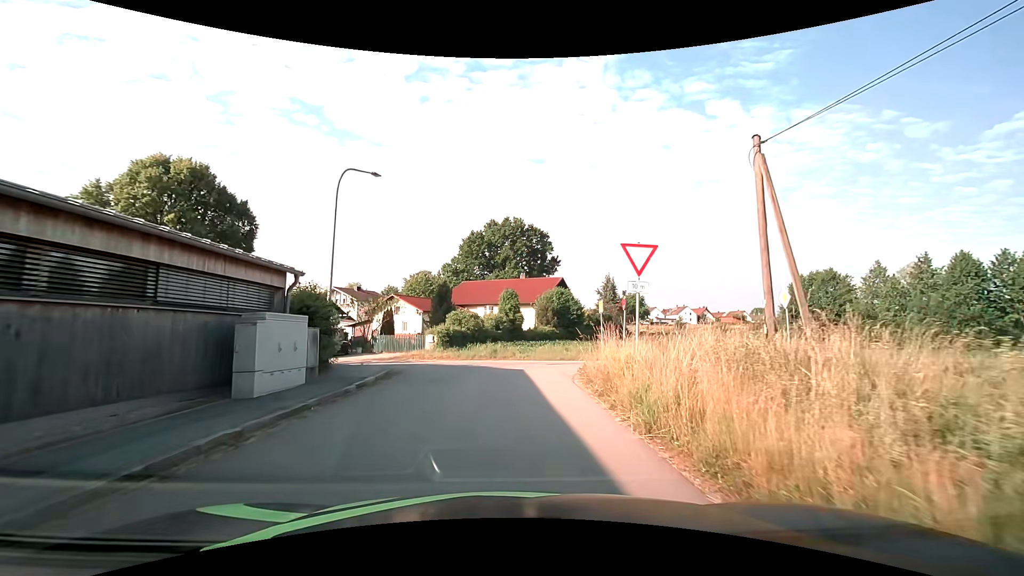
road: residential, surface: asphalt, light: Day
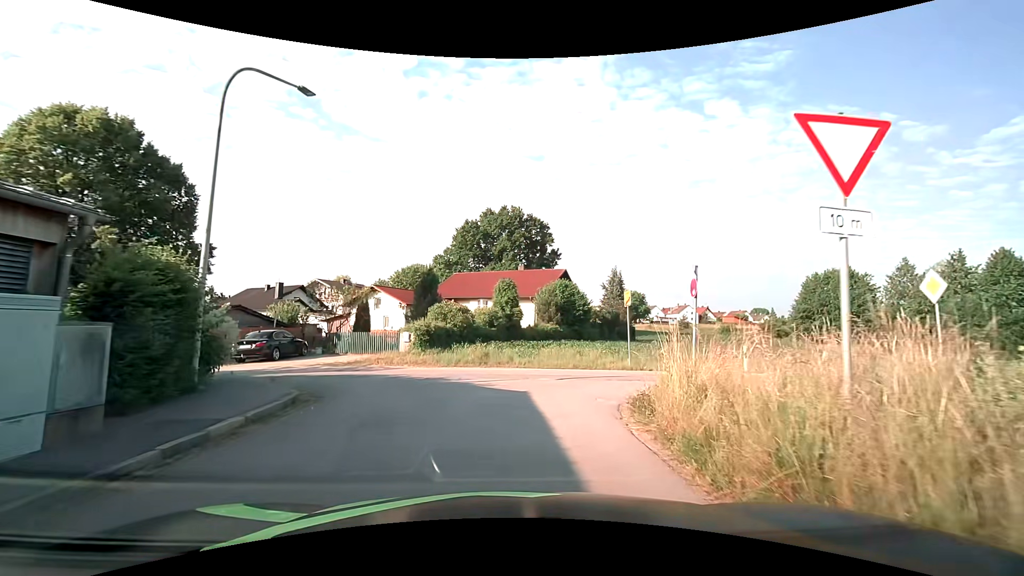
(+0.1, +6.5) m; +1°
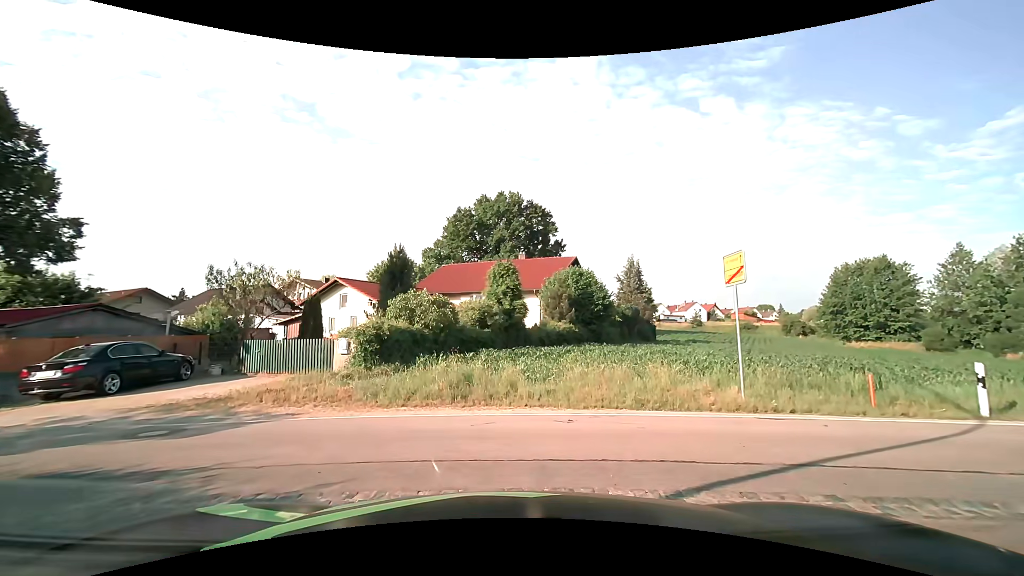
(0.0, +9.4) m; 0°
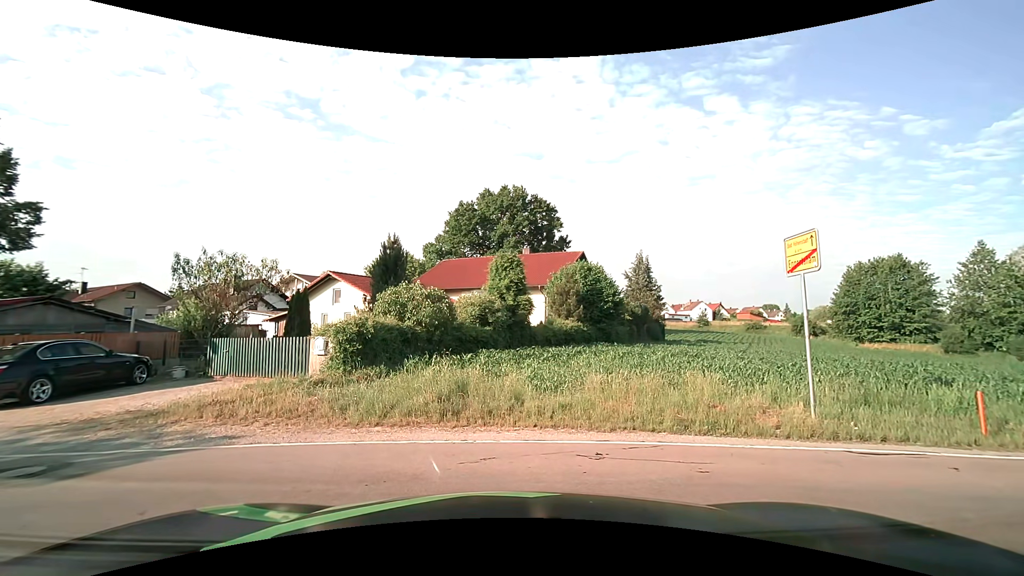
(-0.1, +2.0) m; -2°
